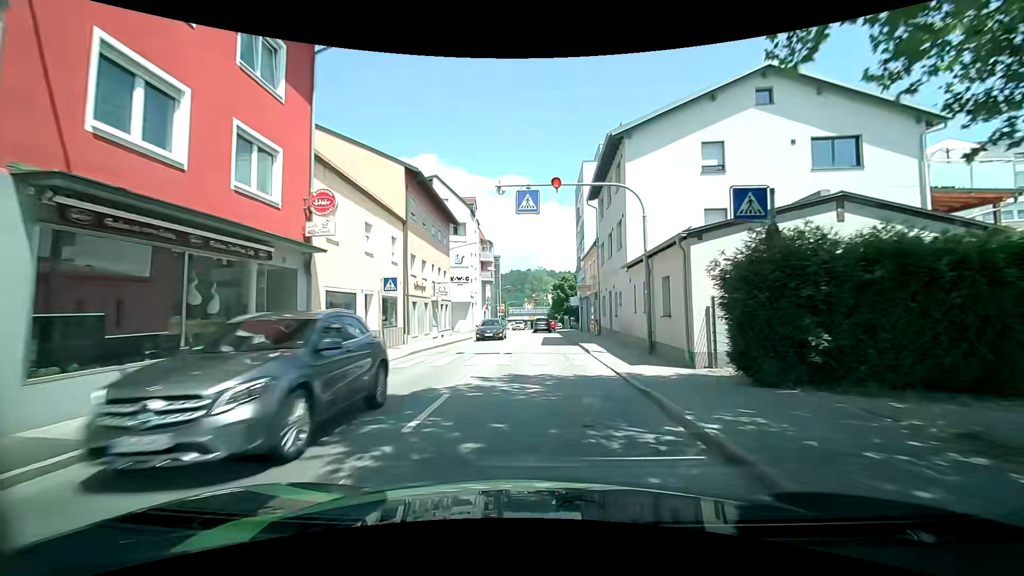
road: tertiary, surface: asphalt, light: Day
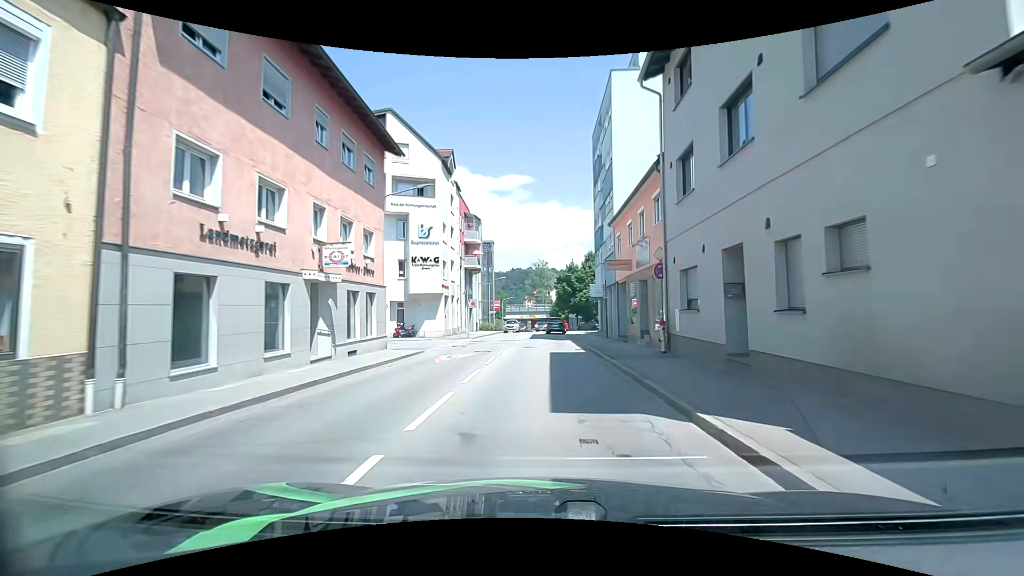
(+0.3, +17.8) m; +1°
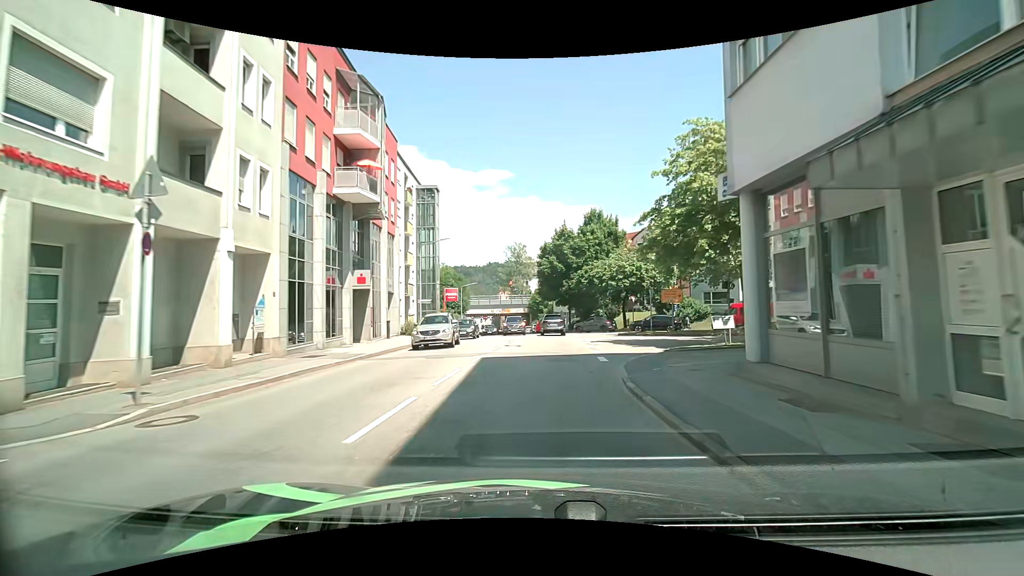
(+0.2, +32.3) m; +1°
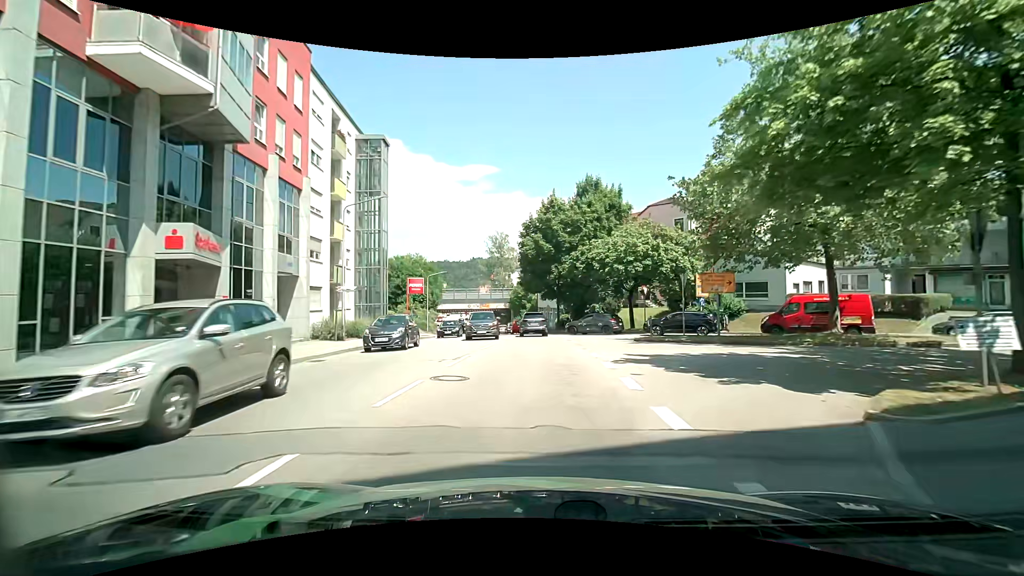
(+0.1, +12.5) m; +3°
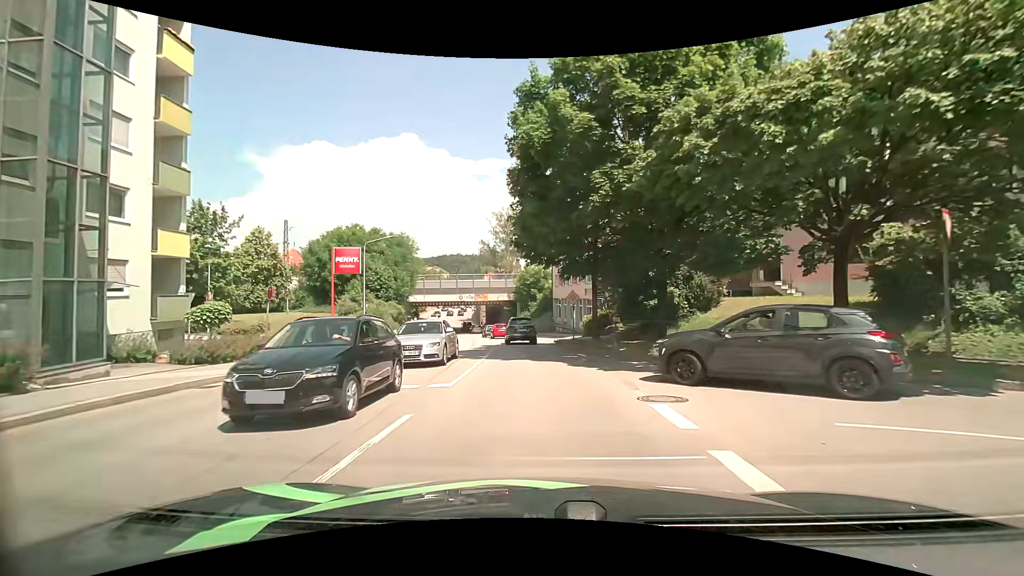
(-0.1, +25.9) m; -2°
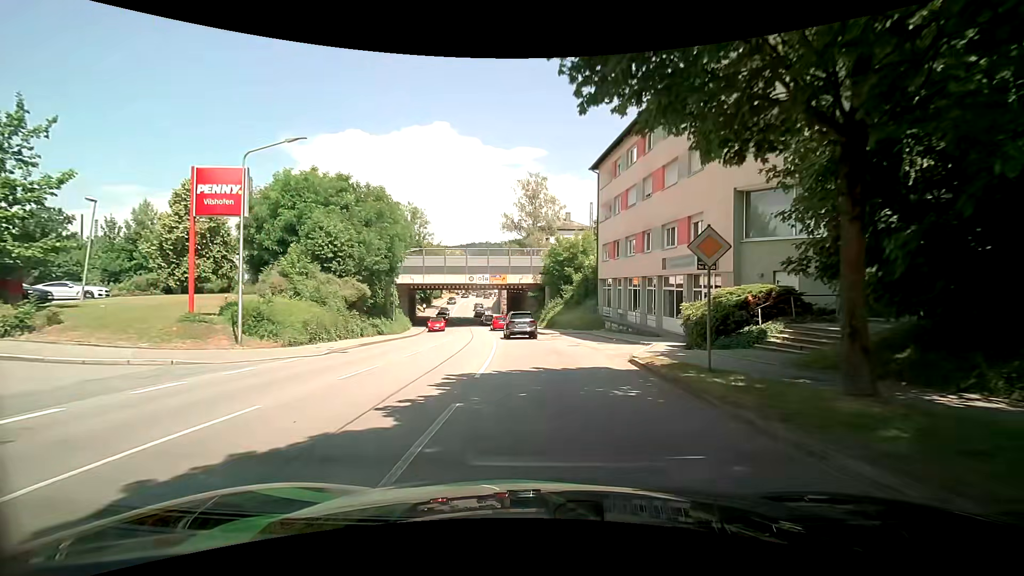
(-0.5, +18.8) m; -5°
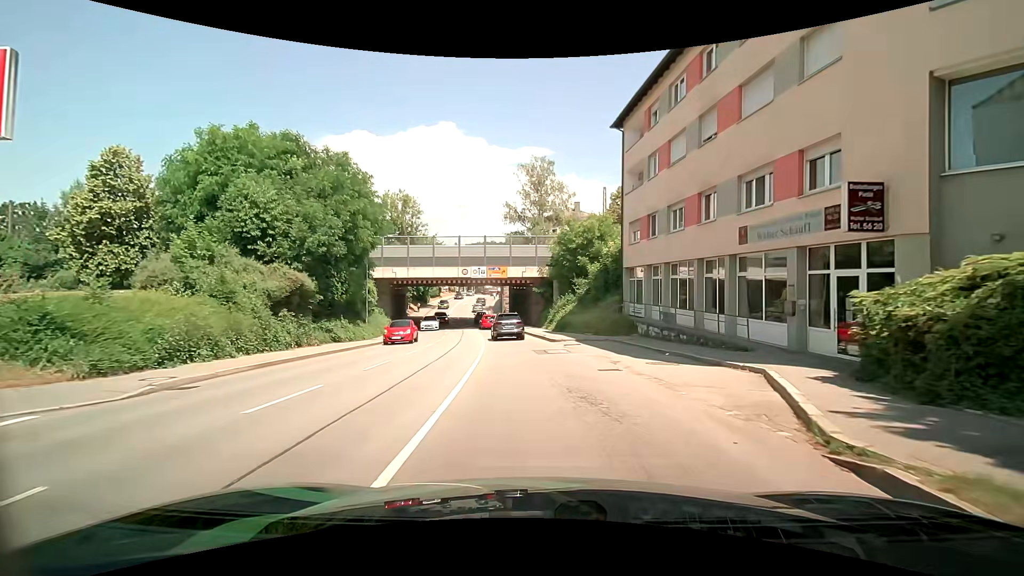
(+0.2, +9.5) m; +1°
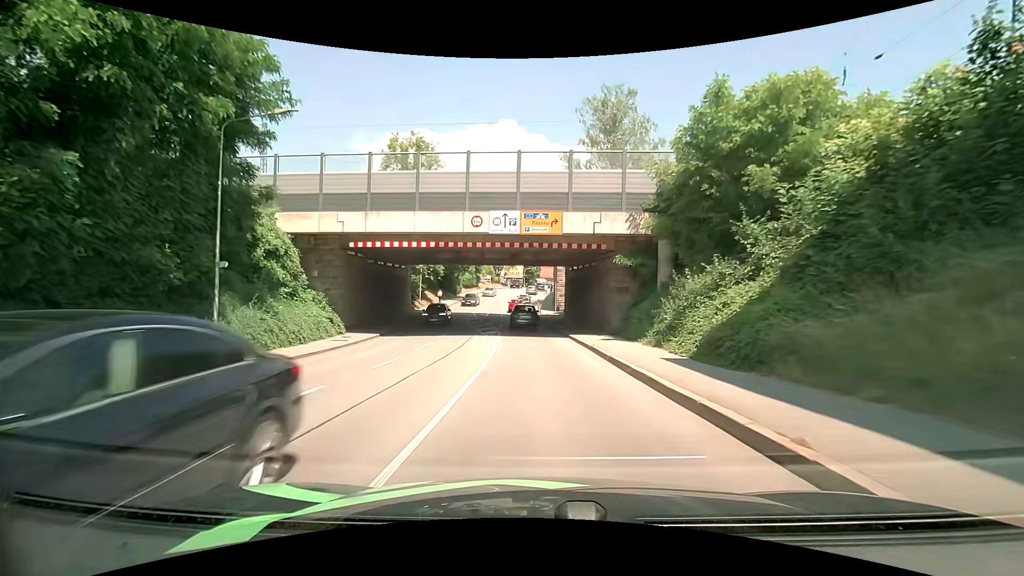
(-1.0, +24.9) m; -6°
